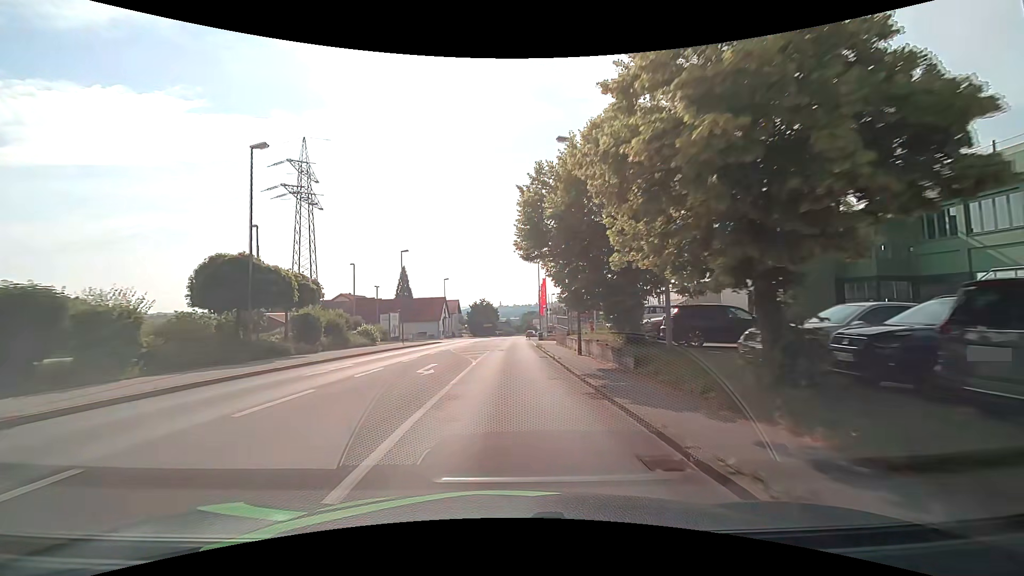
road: tertiary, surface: asphalt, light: Day
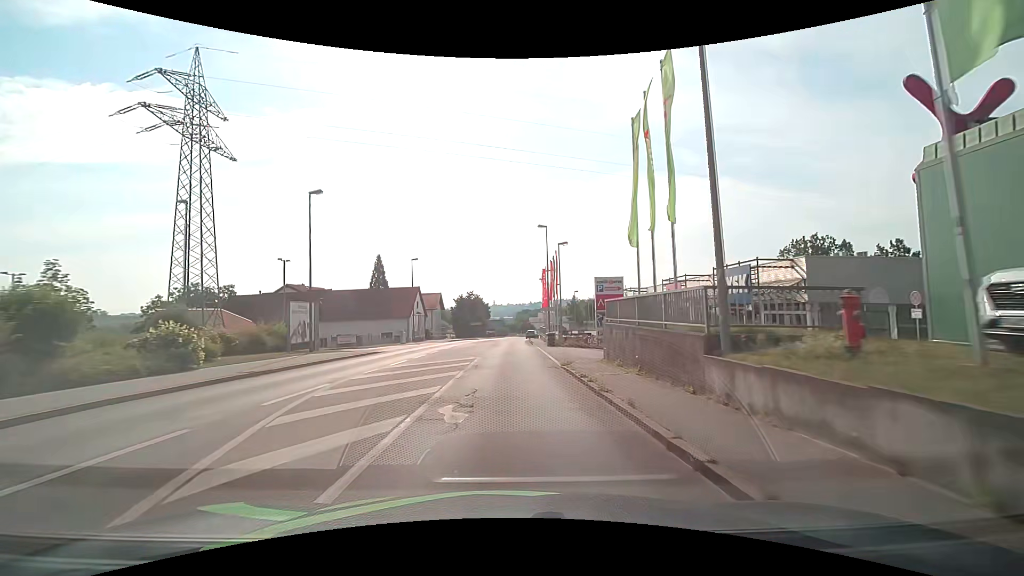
(0.0, +22.9) m; +1°
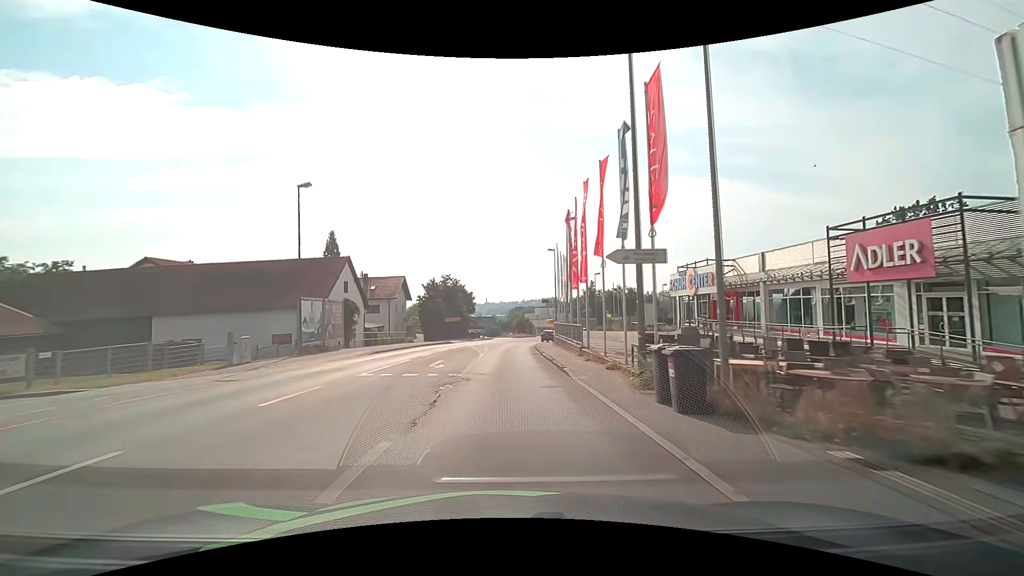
(+0.1, +30.6) m; +1°
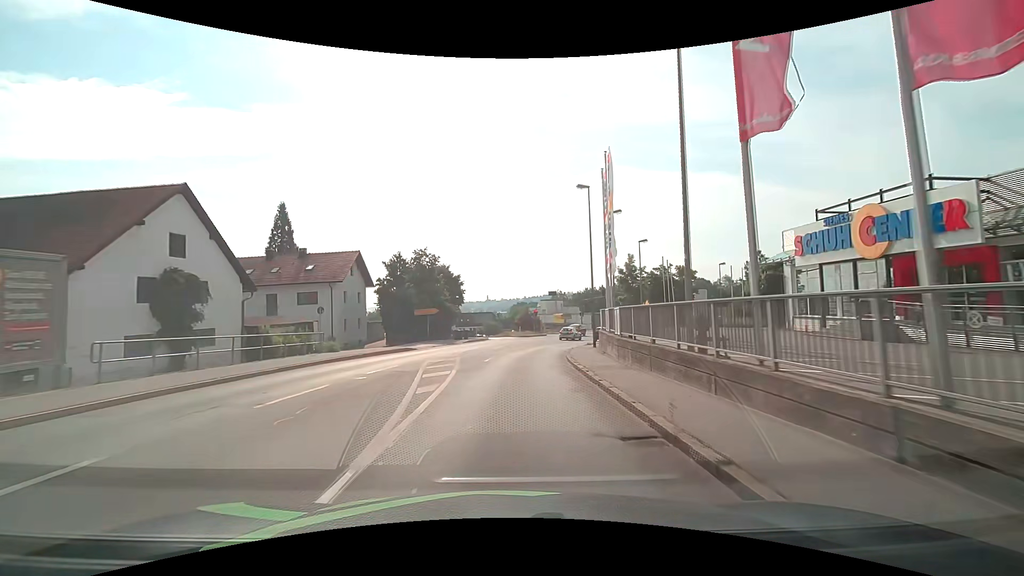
(+0.1, +23.1) m; 0°
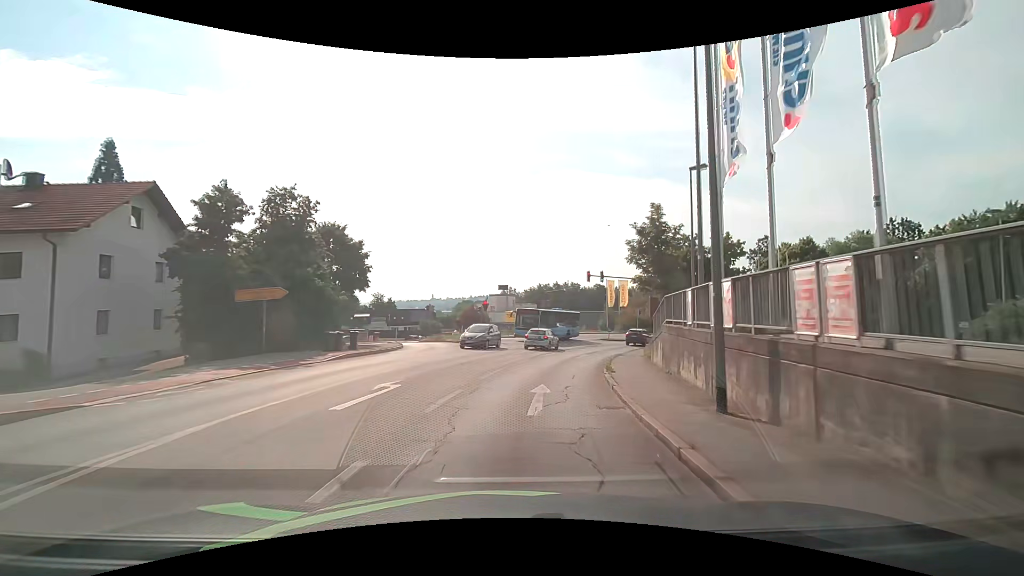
(+0.8, +23.0) m; +6°
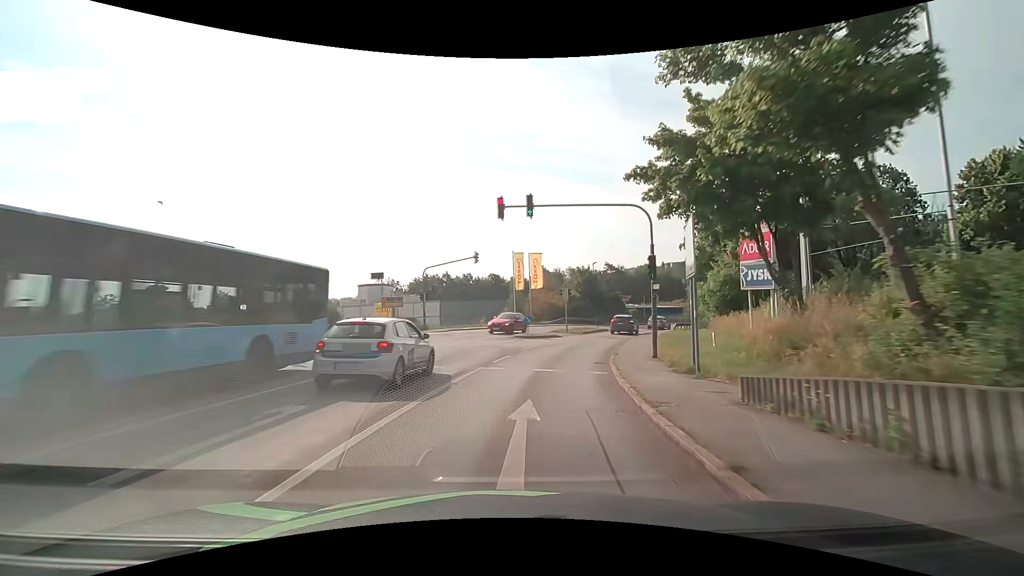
(+2.5, +22.8) m; +12°
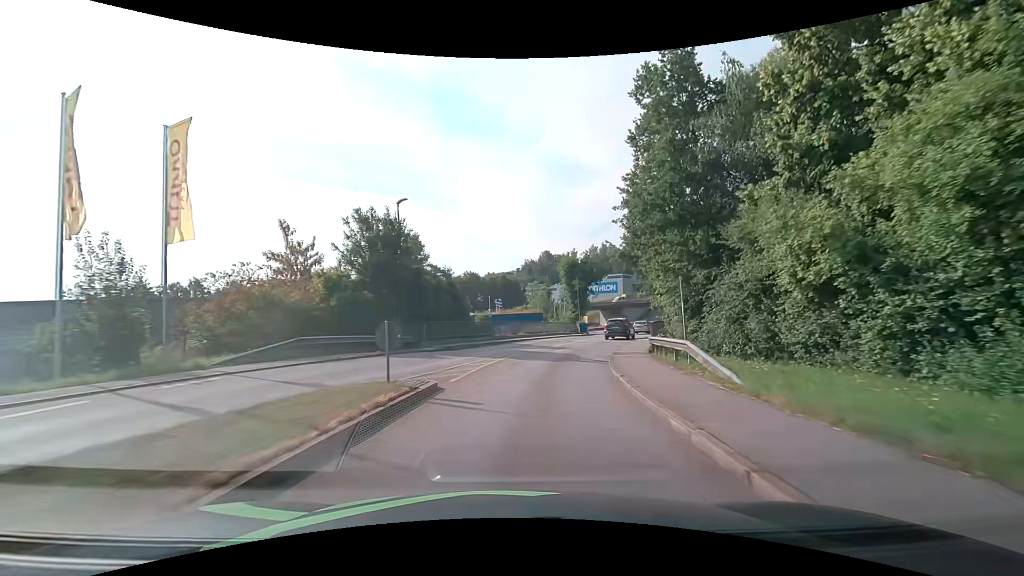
(+6.9, +37.1) m; +20°
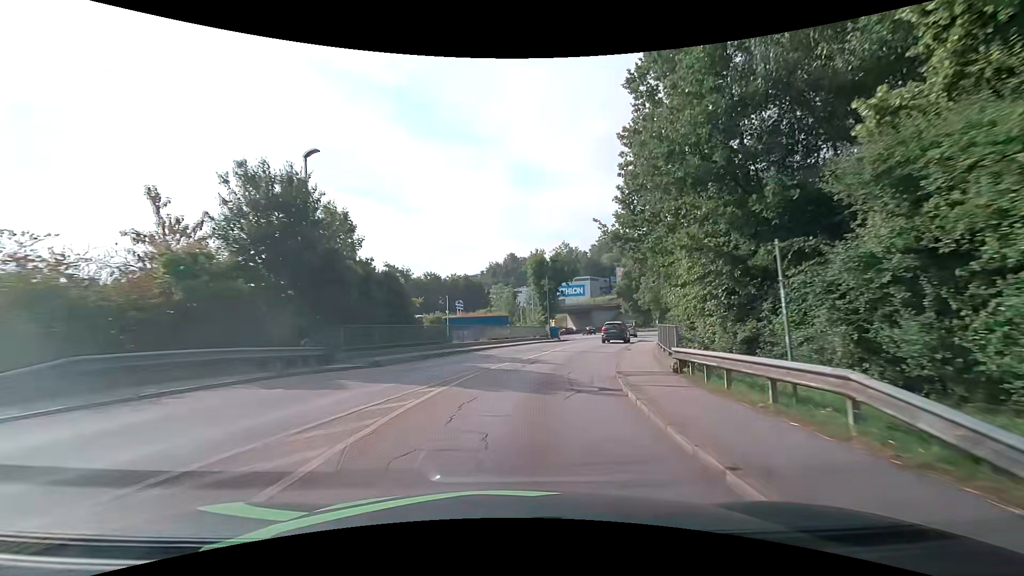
(+0.3, +7.6) m; +4°
(+1, +10) (+2, +20) (+5, +30) (+8, +39) (+11, +49) (+14, +58) (+16, +68) (+17, +78) (+18, +88) (+18, +98) m
